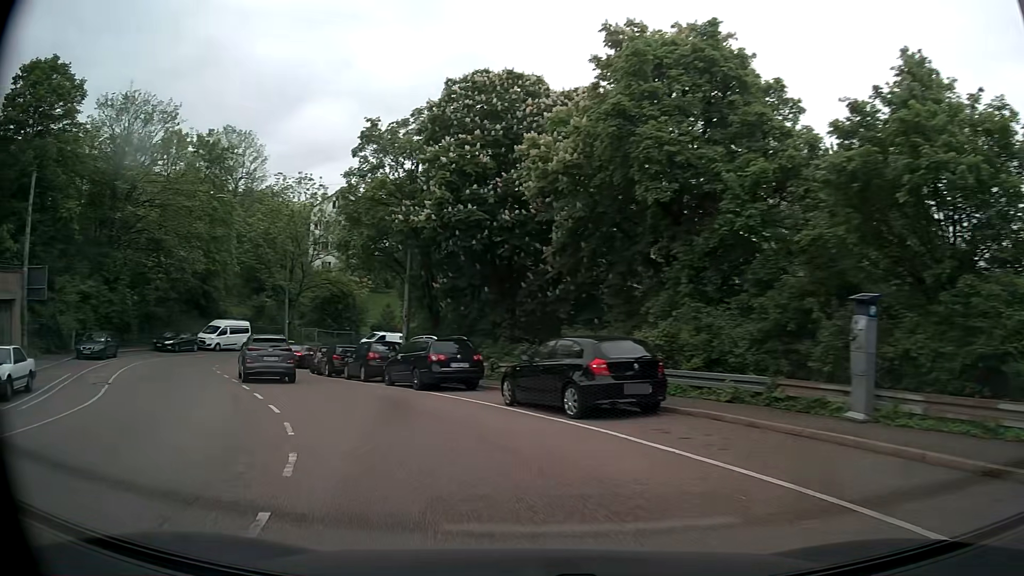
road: tertiary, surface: asphalt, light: Day
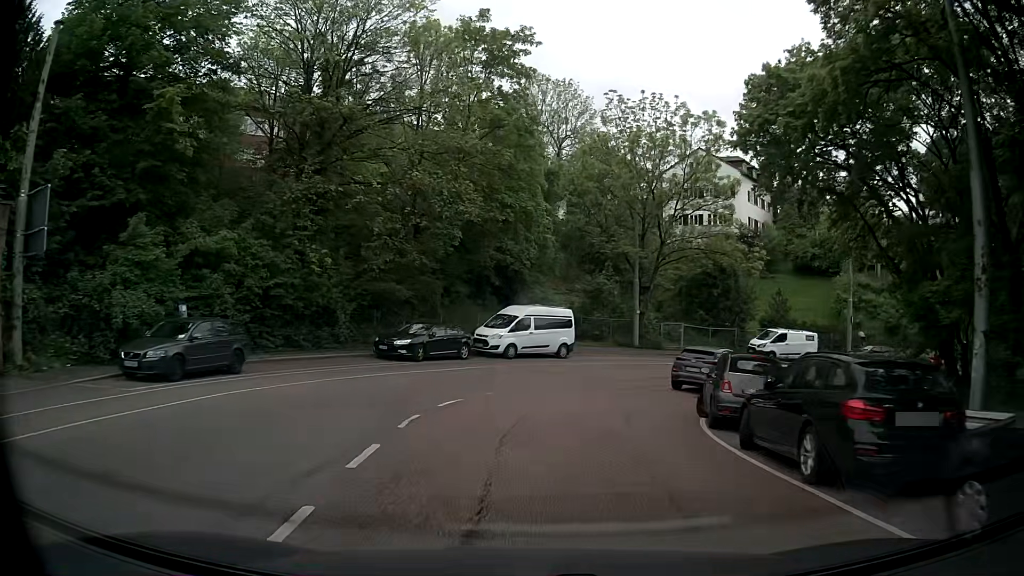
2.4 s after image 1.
(-7.2, +20.6) m; -30°
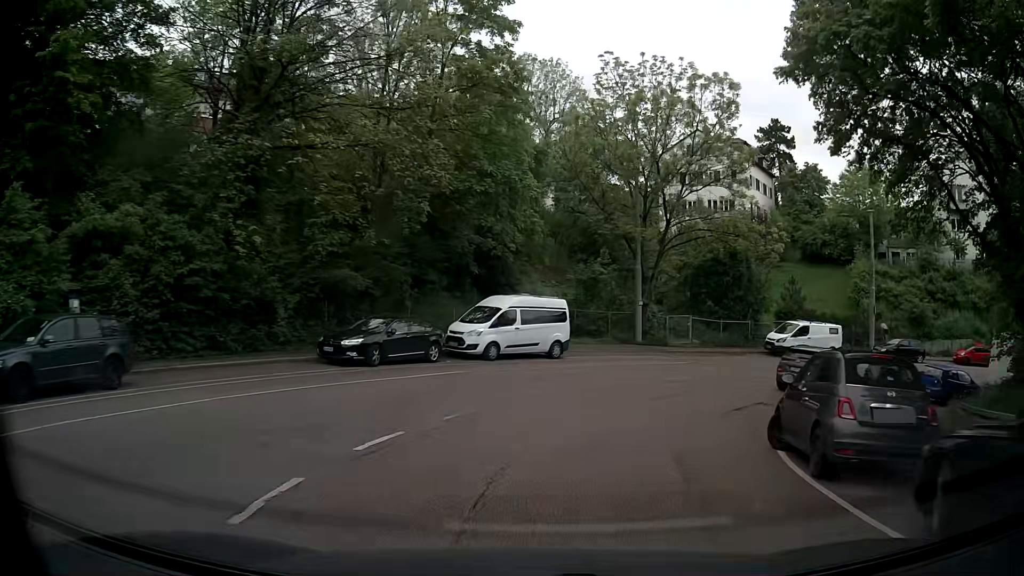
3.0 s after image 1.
(0.0, +5.4) m; +1°
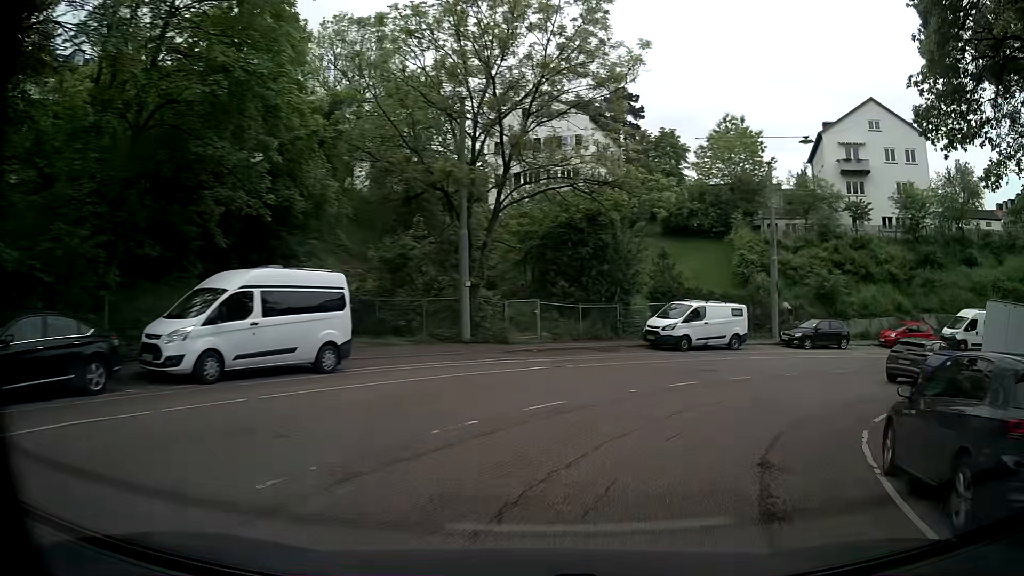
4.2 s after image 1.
(+1.2, +10.7) m; +14°
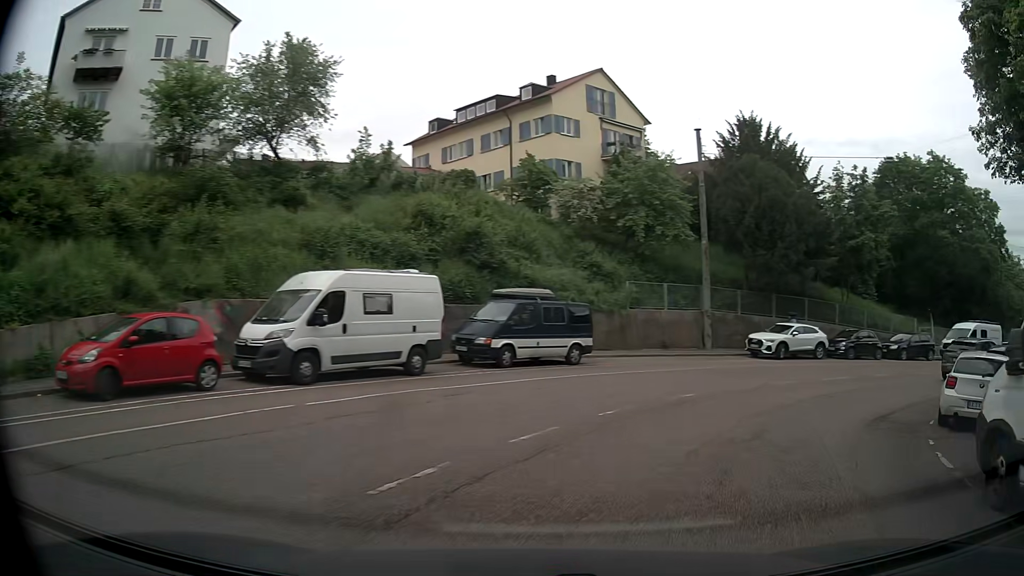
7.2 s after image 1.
(+12.9, +22.0) m; +63°
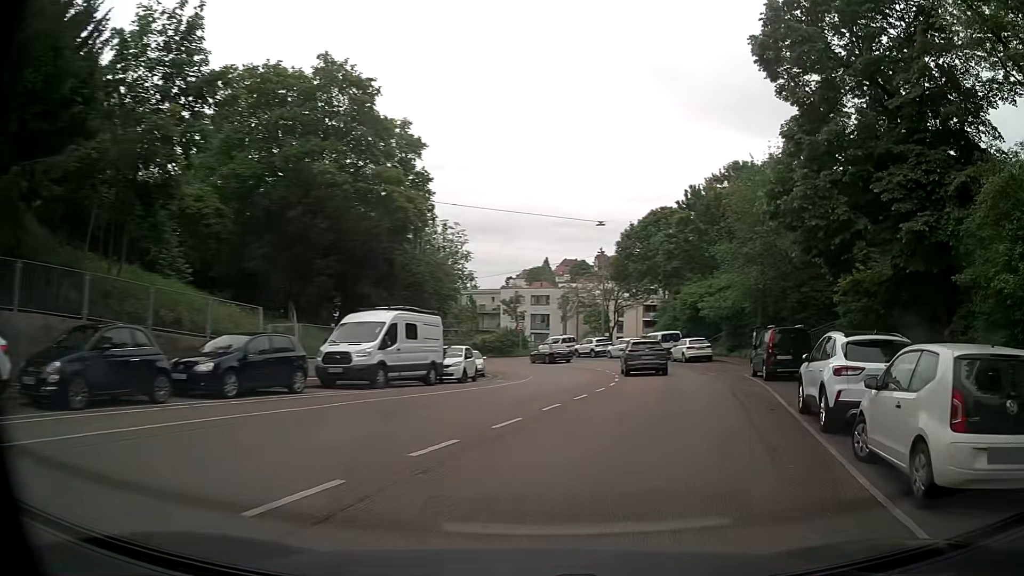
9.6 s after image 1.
(+10.5, +19.0) m; +55°
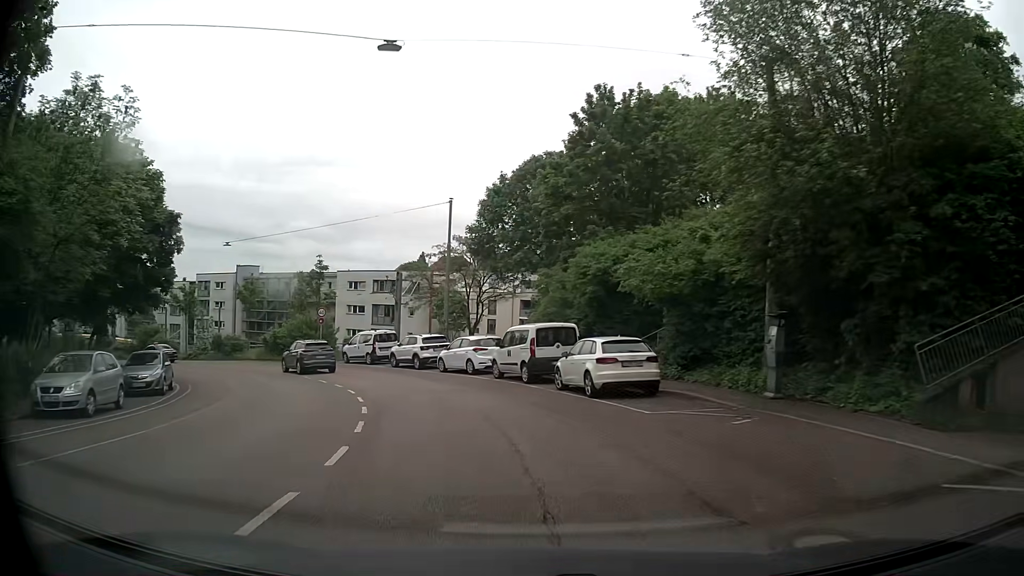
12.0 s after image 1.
(+5.3, +23.1) m; +12°
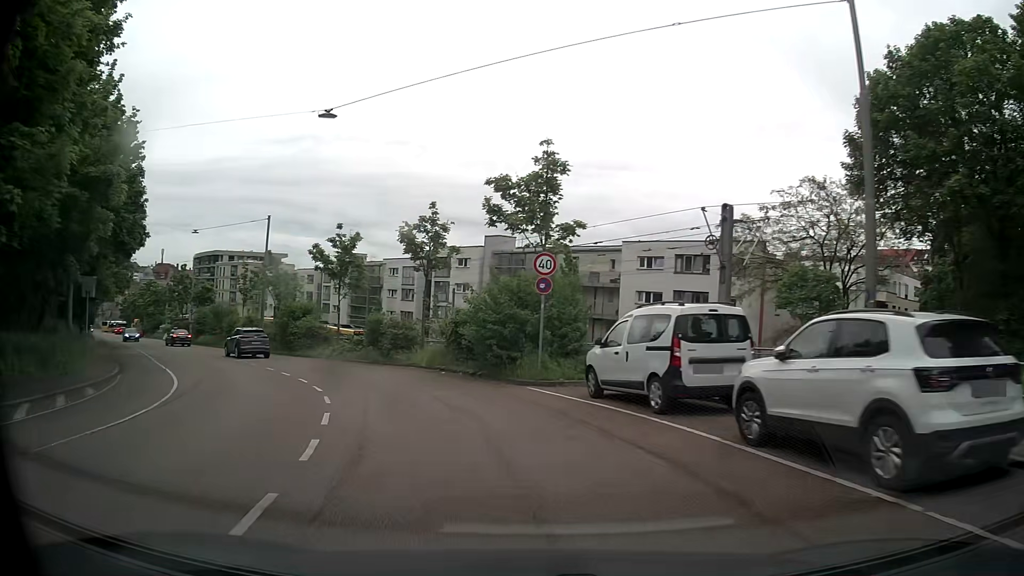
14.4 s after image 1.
(-4.9, +24.6) m; -25°
(-1, +10) (-4, +19) (-9, +28) (-15, +36) (-22, +44) (-28, +51) (-35, +59) (-41, +66) (-48, +74) (-55, +81) m
